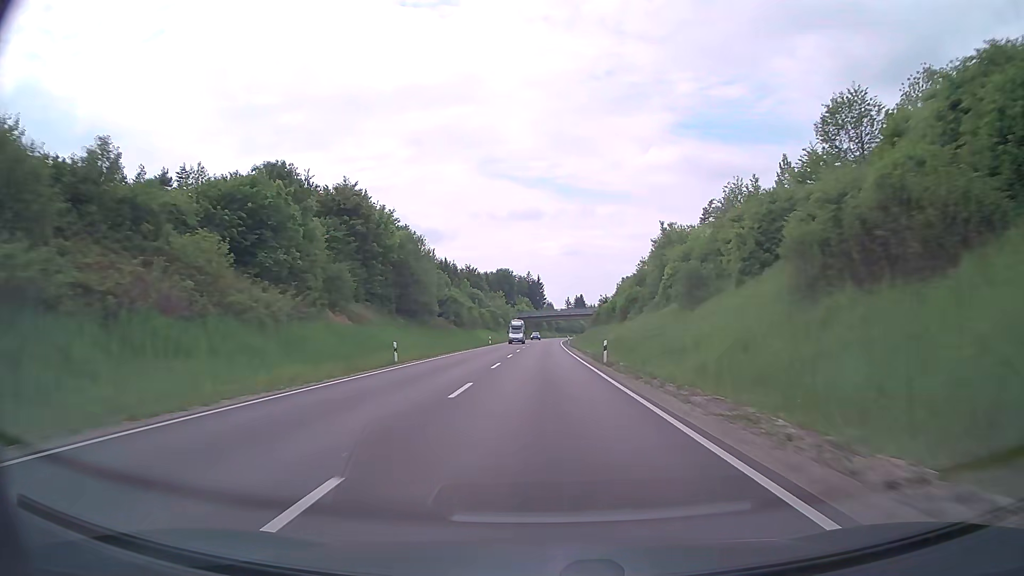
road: primary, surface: asphalt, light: Day
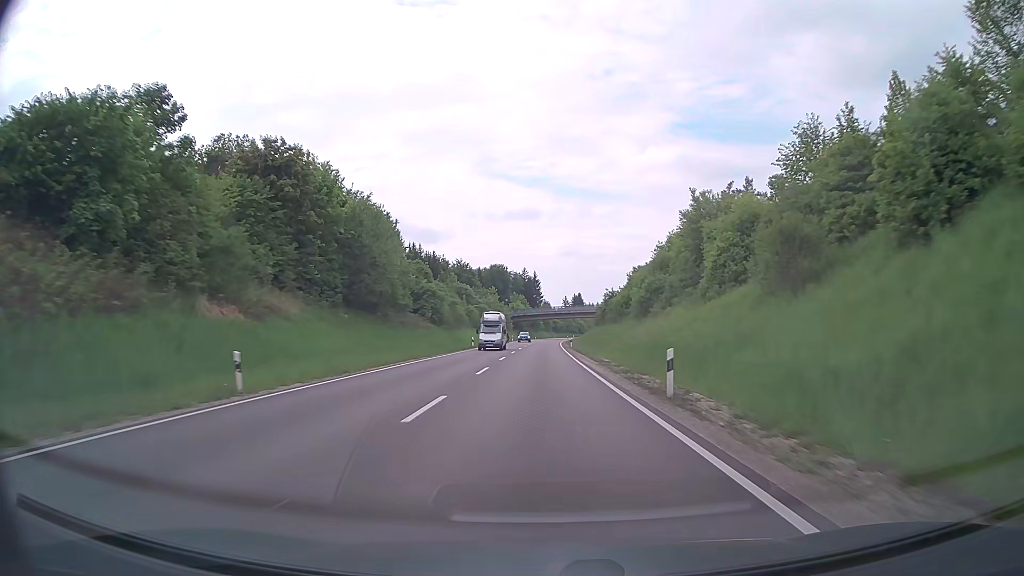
(0.0, +16.1) m; 0°
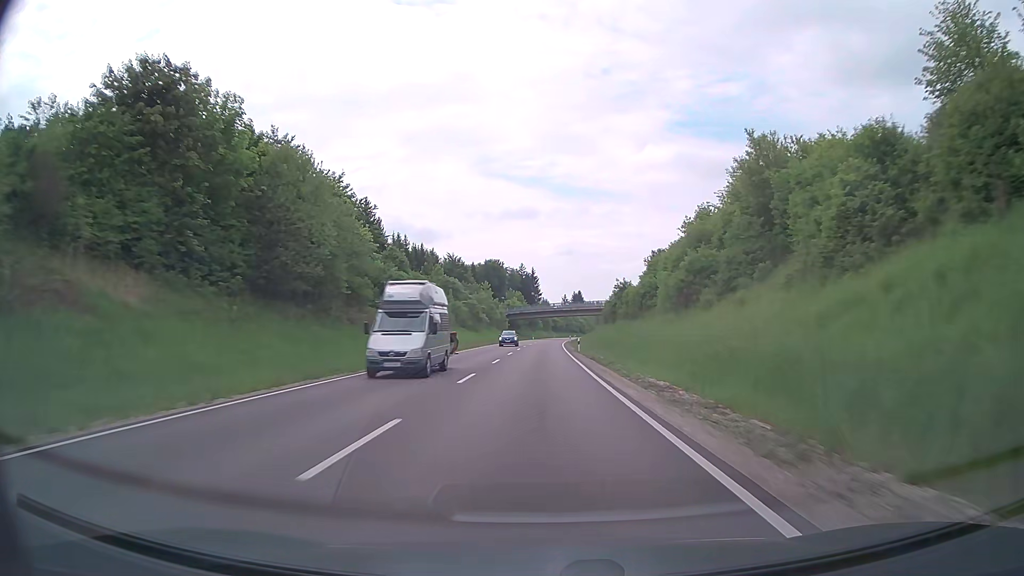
(+0.1, +16.2) m; 0°
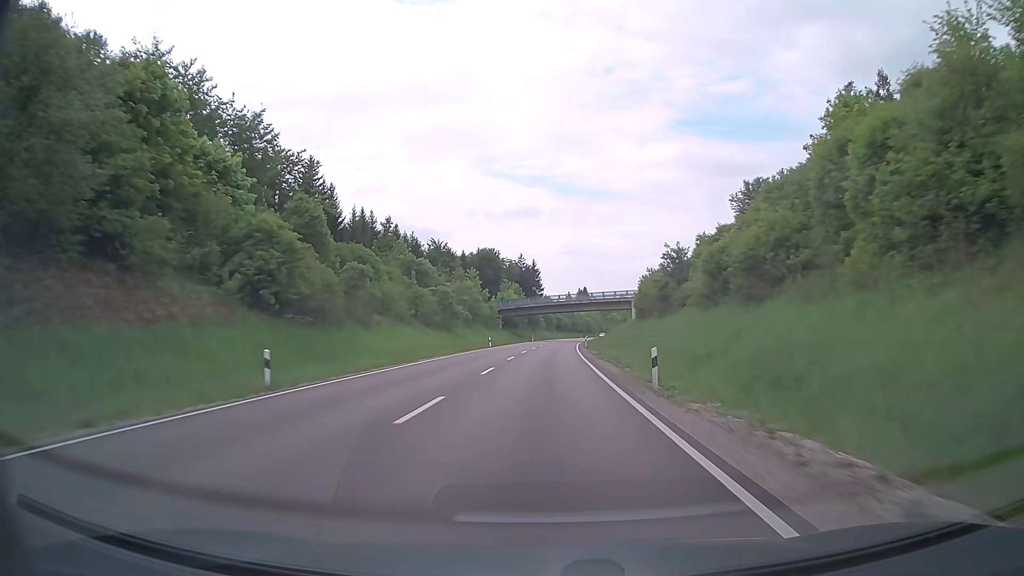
(0.0, +32.5) m; 0°
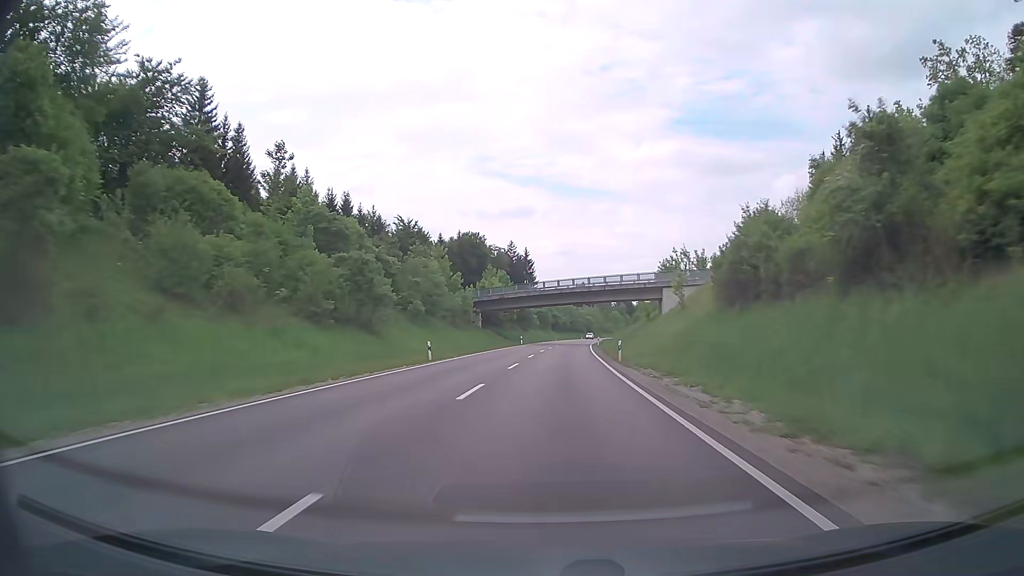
(0.0, +32.7) m; 0°
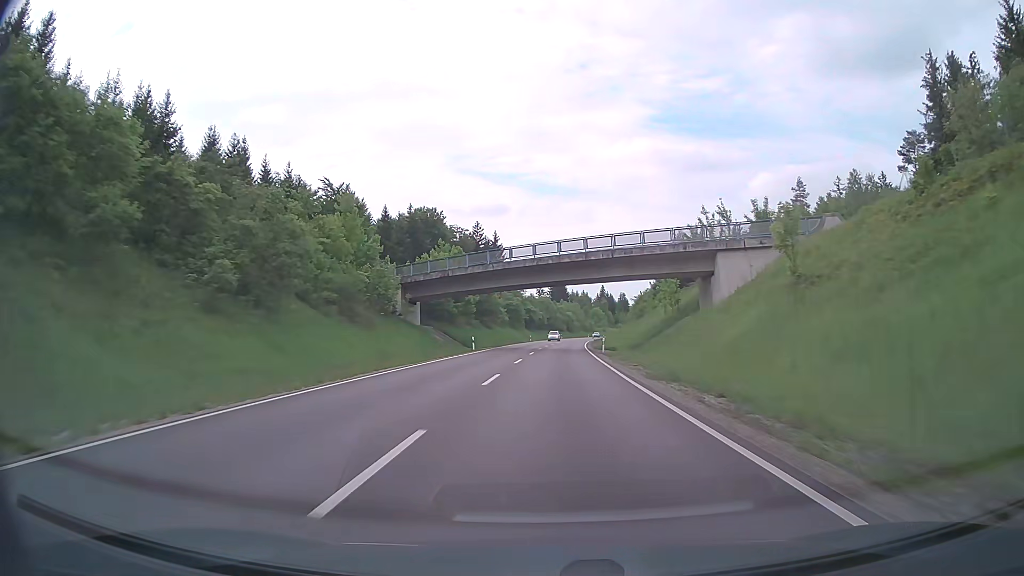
(+0.6, +32.8) m; +2°
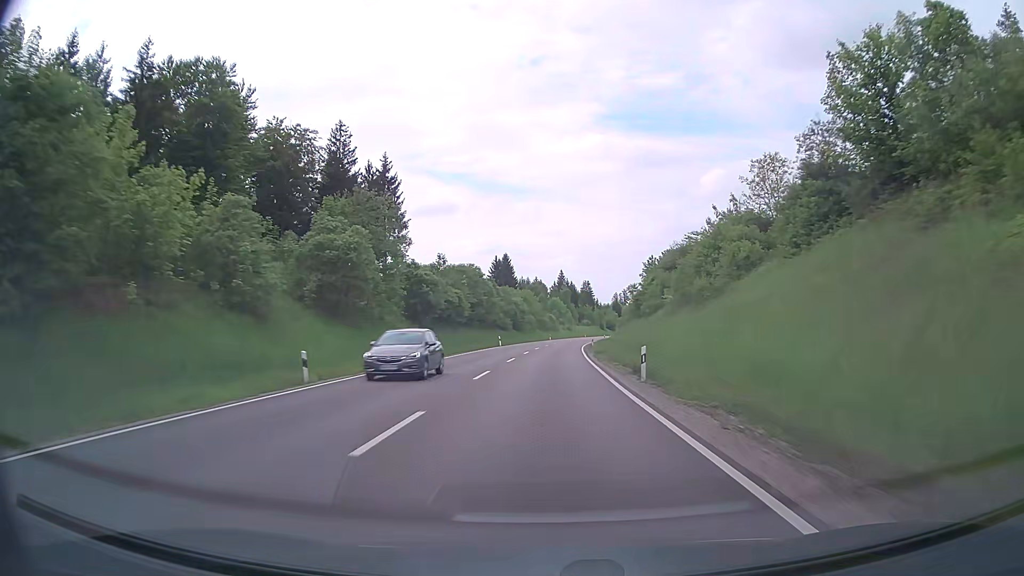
(+3.5, +82.2) m; +4°
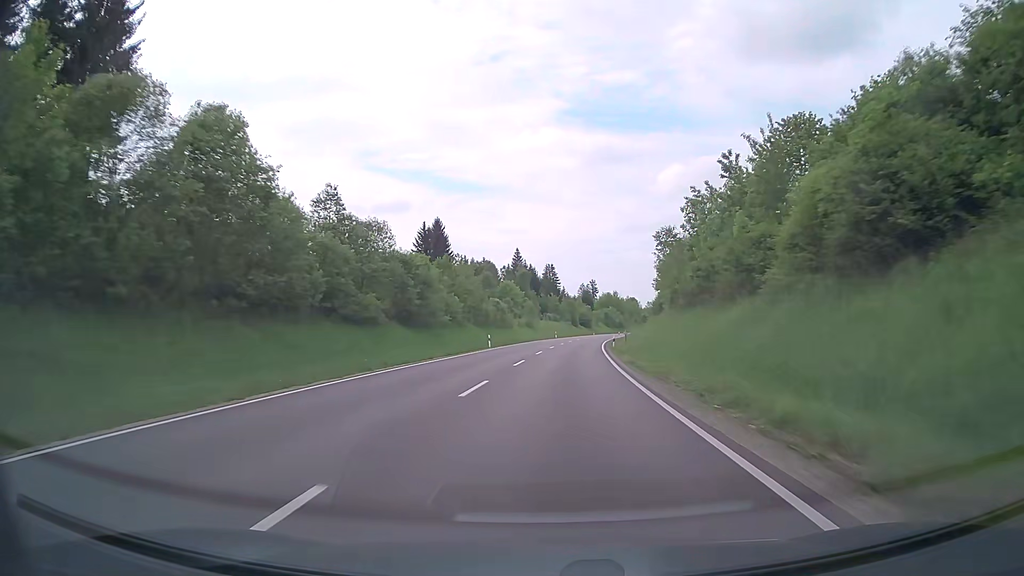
(+1.8, +66.0) m; +4°
(0, +10) (0, +20) (+1, +30) (+1, +40) (+2, +50) (+3, +60) (+4, +70) (+5, +80) (+6, +90) (+8, +100) m
